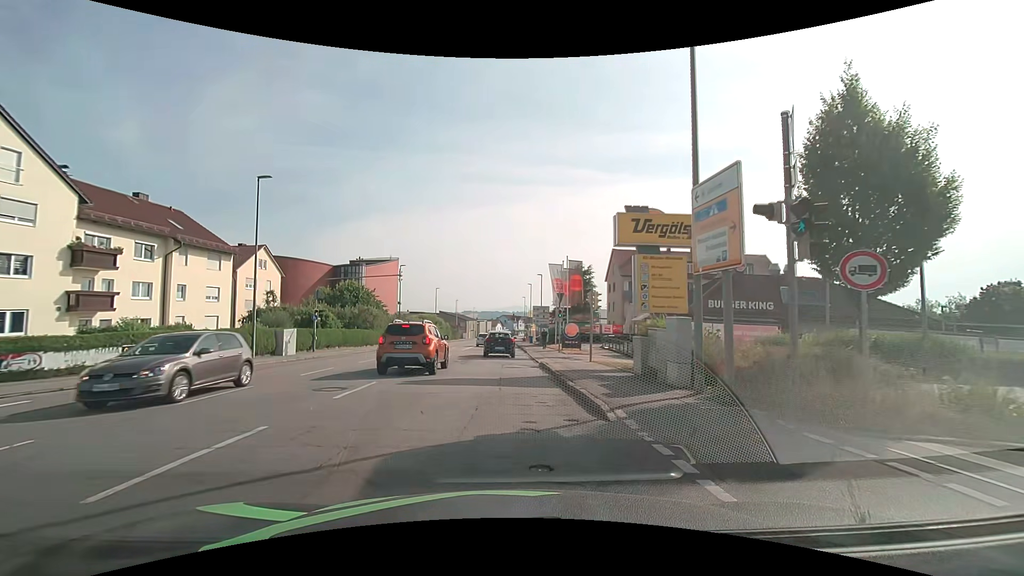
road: tertiary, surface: asphalt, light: Day
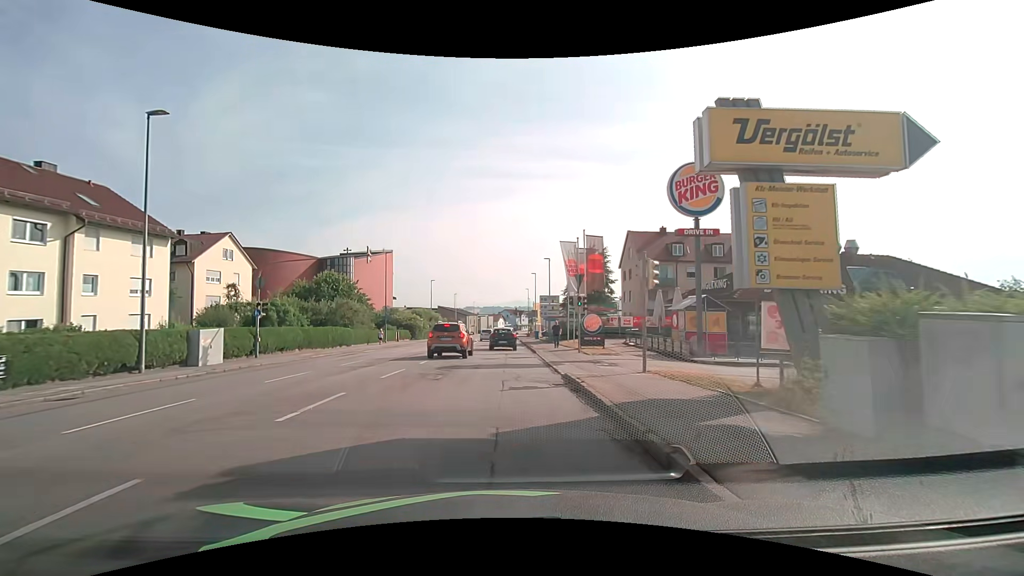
(-0.2, +8.7) m; 0°
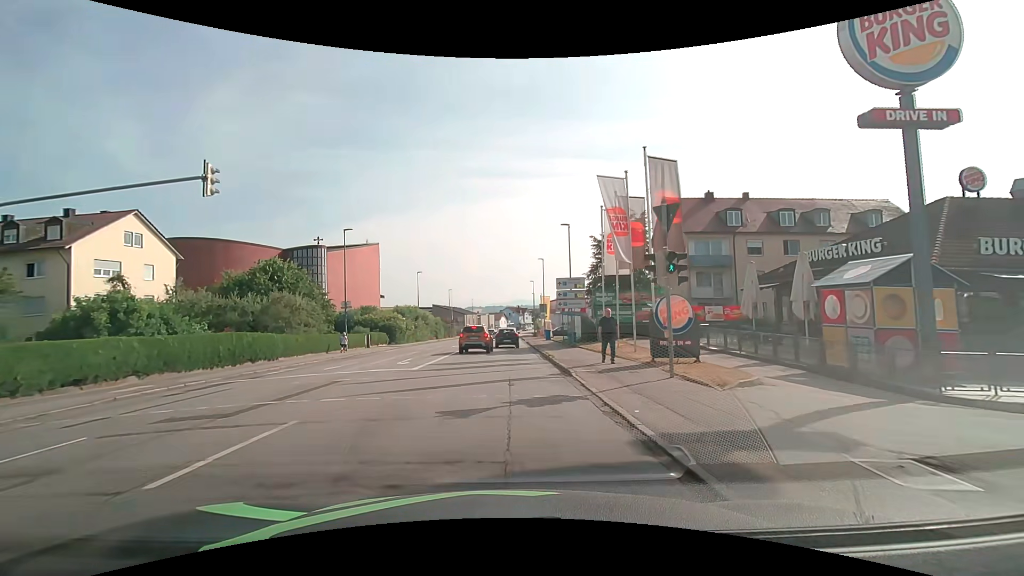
(-0.3, +15.0) m; 0°
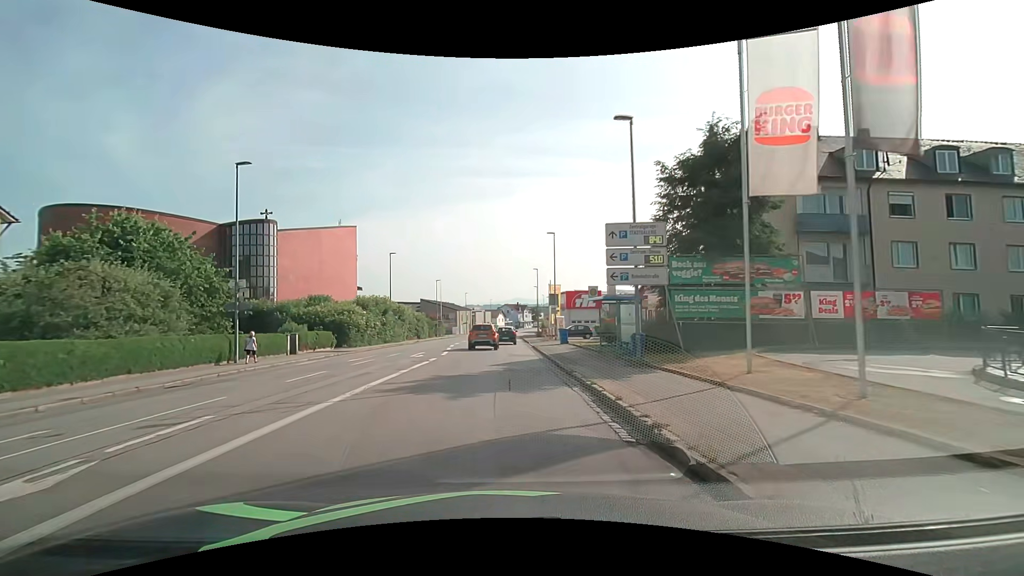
(-0.2, +16.9) m; -1°
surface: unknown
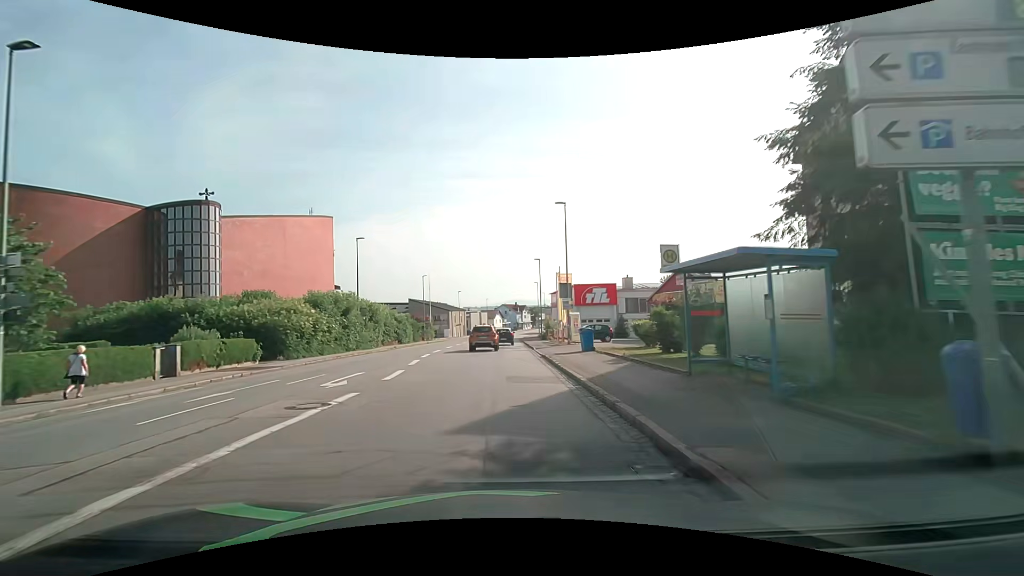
(+0.1, +11.7) m; 0°
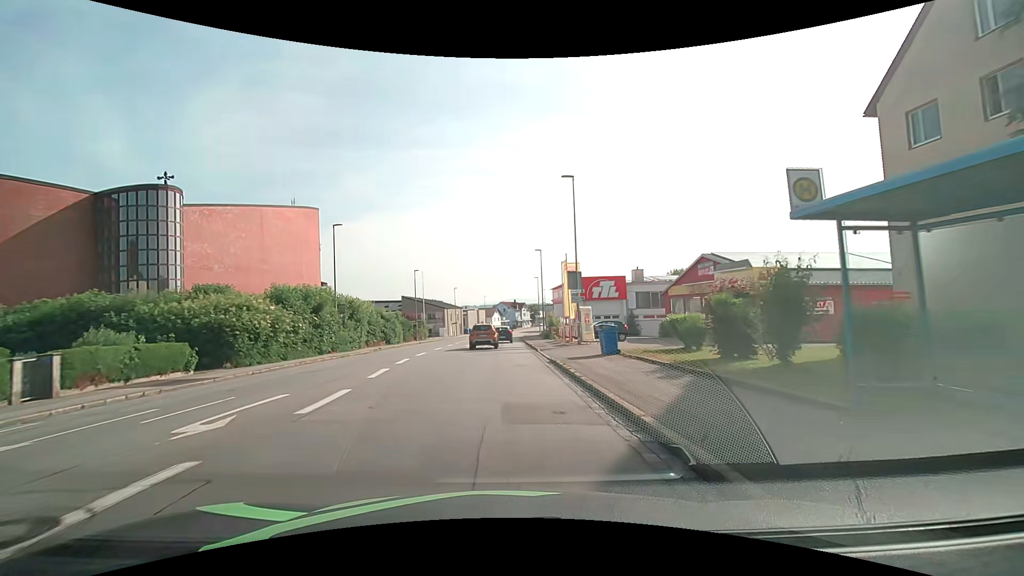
(0.0, +5.7) m; +1°
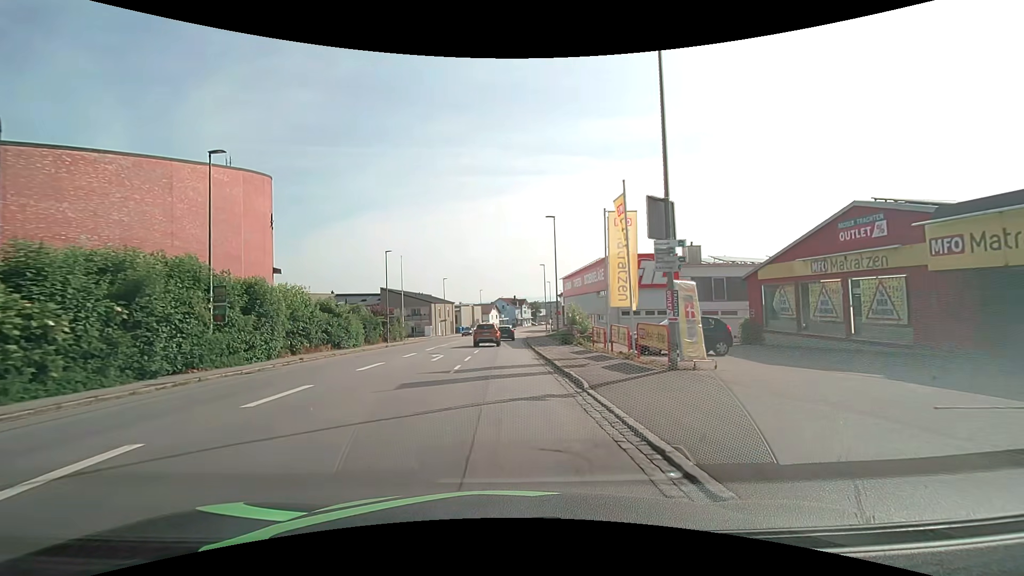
(-0.4, +17.1) m; -1°
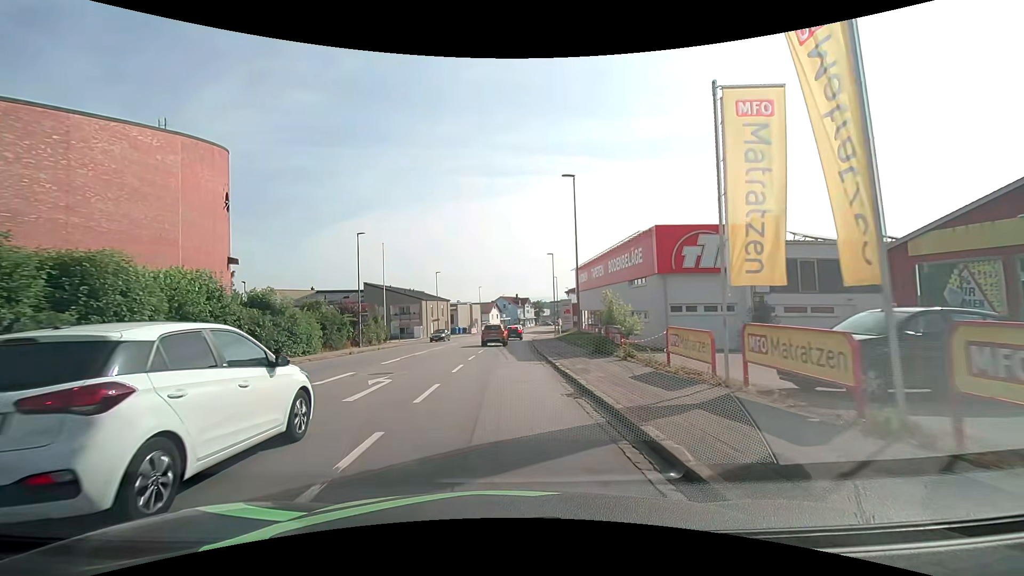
(-0.1, +11.2) m; 0°
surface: asphalt
(0, +10) (0, +20) (0, +30) (0, +40) (+1, +50) (+1, +60) (+2, +70) (+3, +80) (+4, +90) (+6, +100) m
